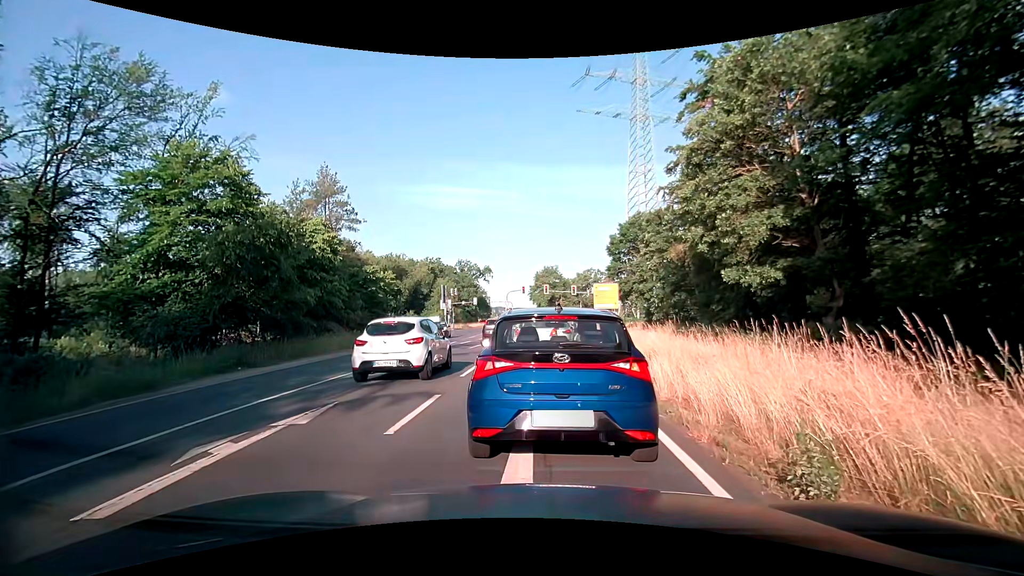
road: secondary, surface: asphalt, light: Day
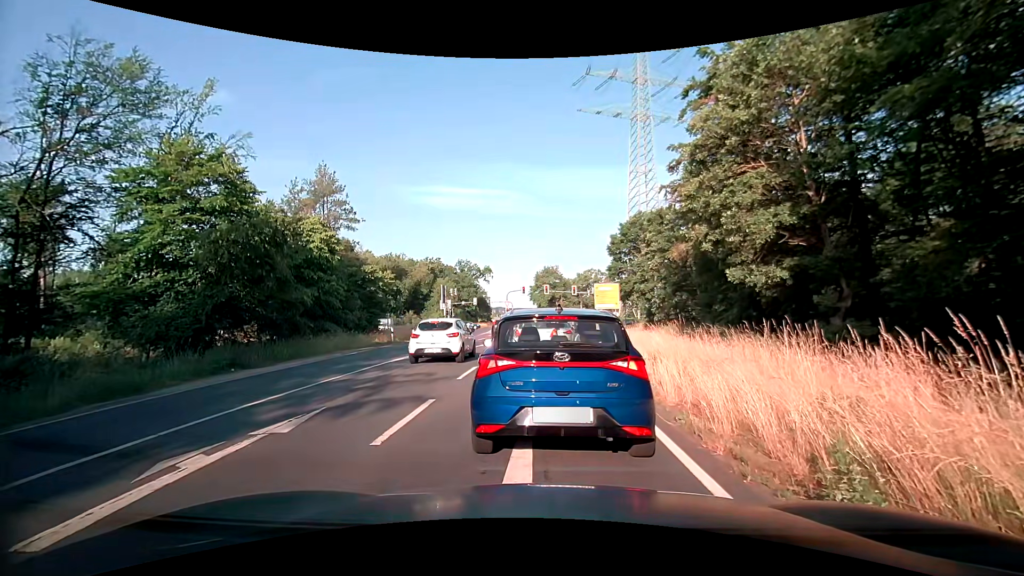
(0.0, +0.5) m; 0°
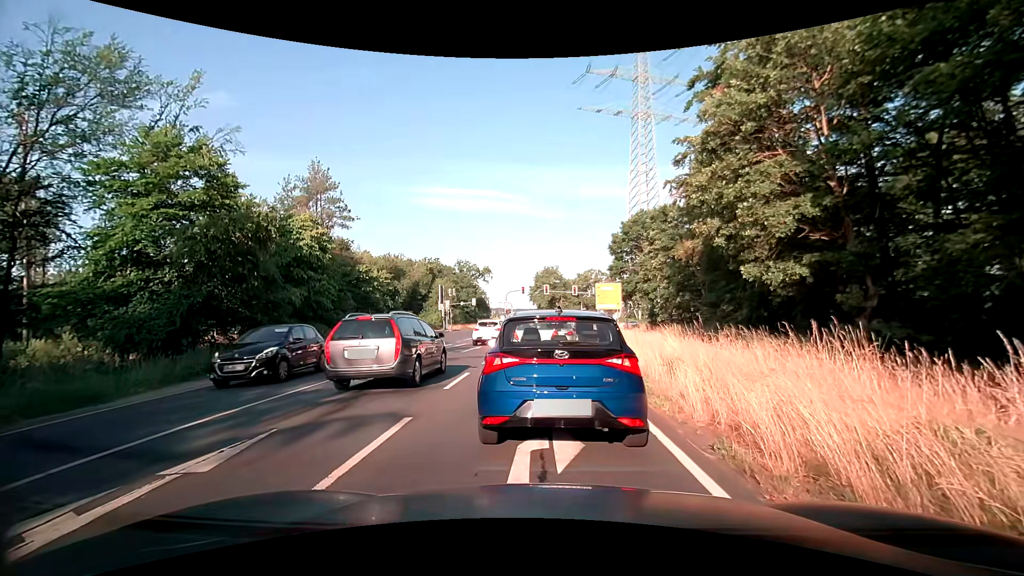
(0.0, +1.5) m; 0°
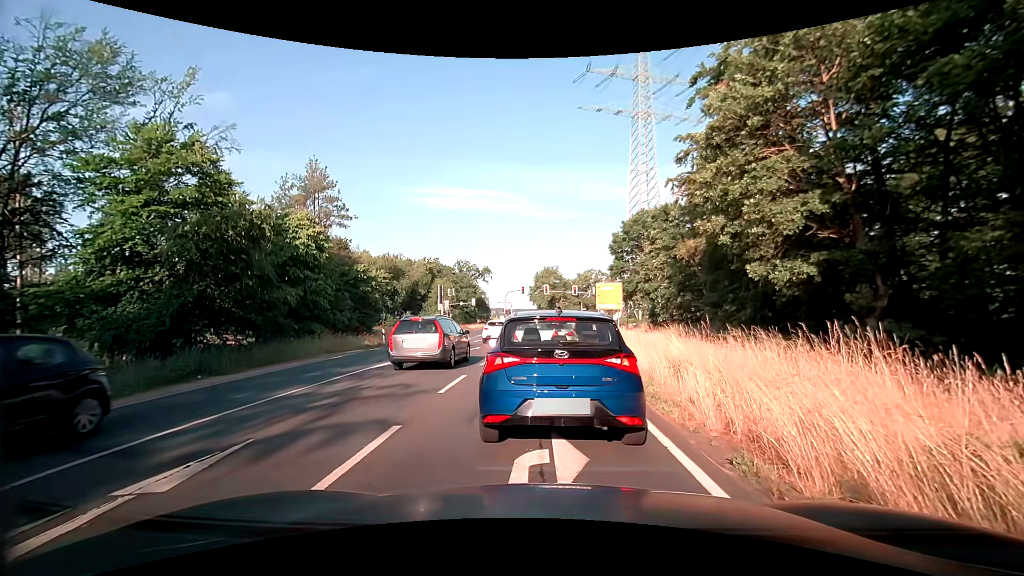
(0.0, +0.5) m; 0°
